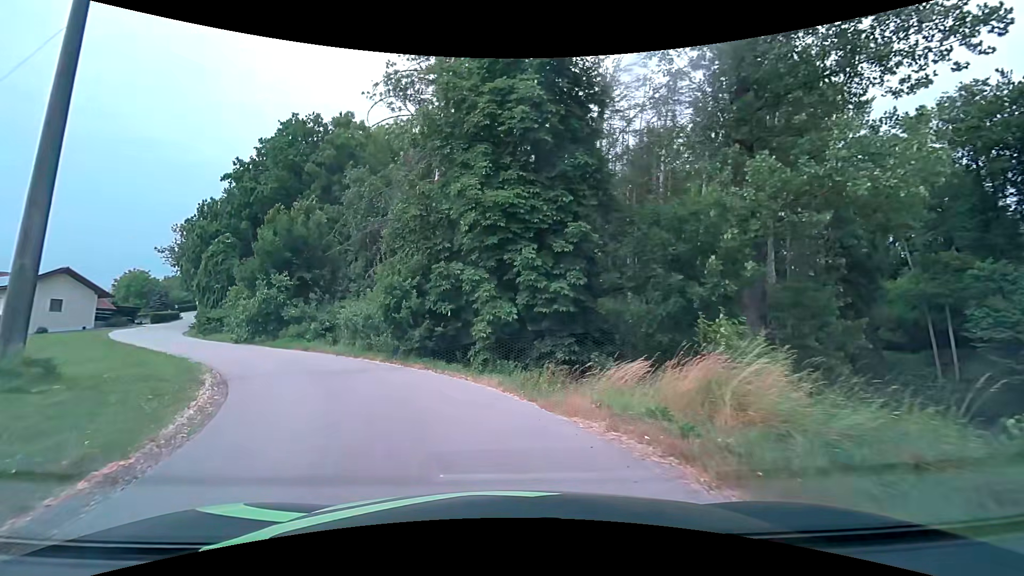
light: Day
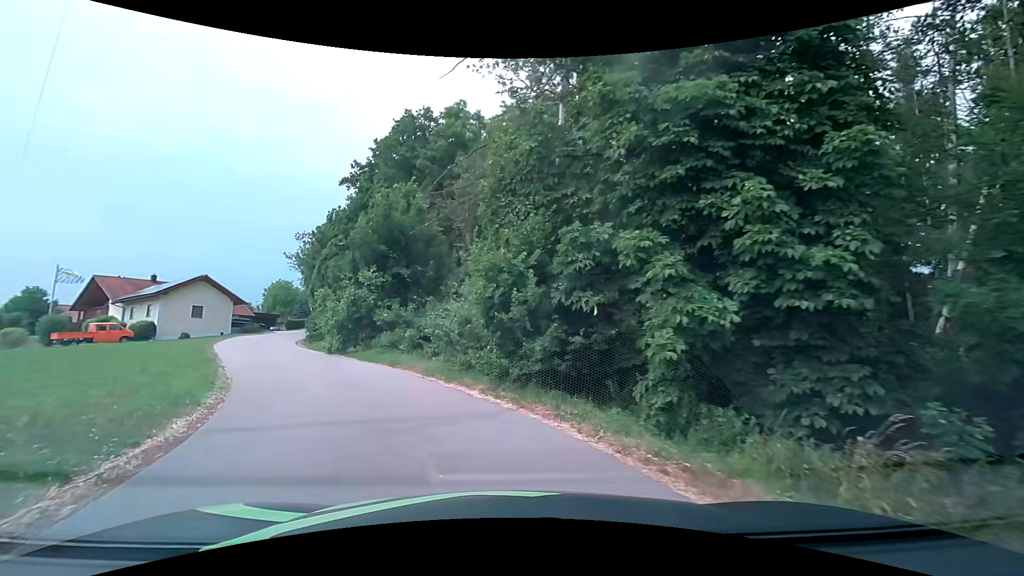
(-0.9, +7.1) m; -14°
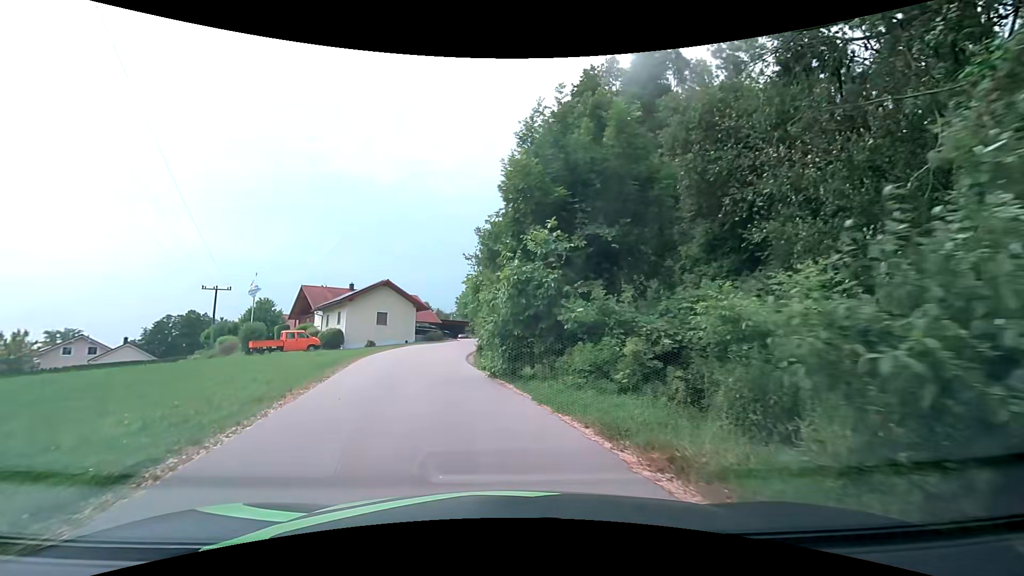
(-2.1, +10.6) m; -20°
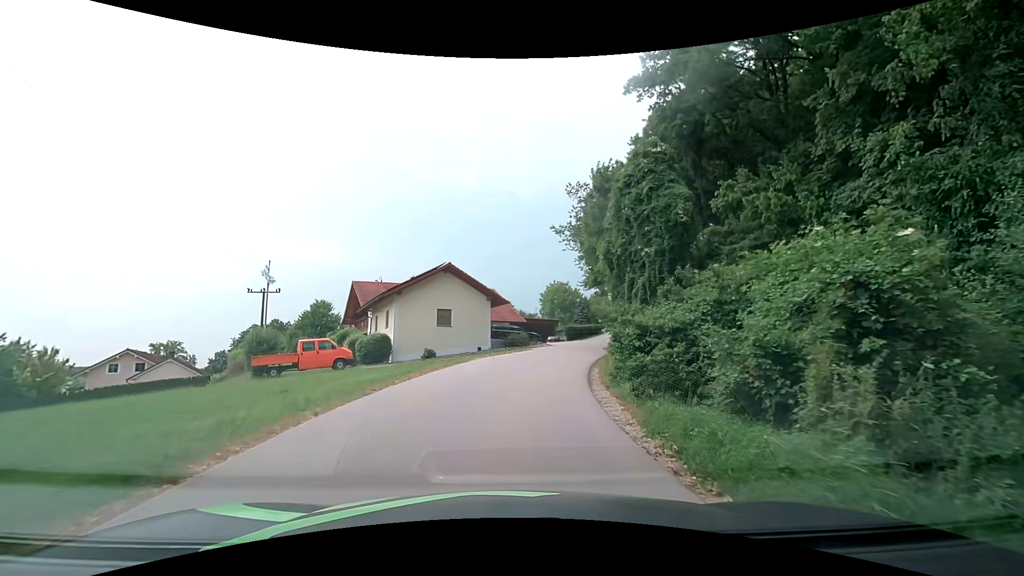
(-2.2, +15.2) m; -12°
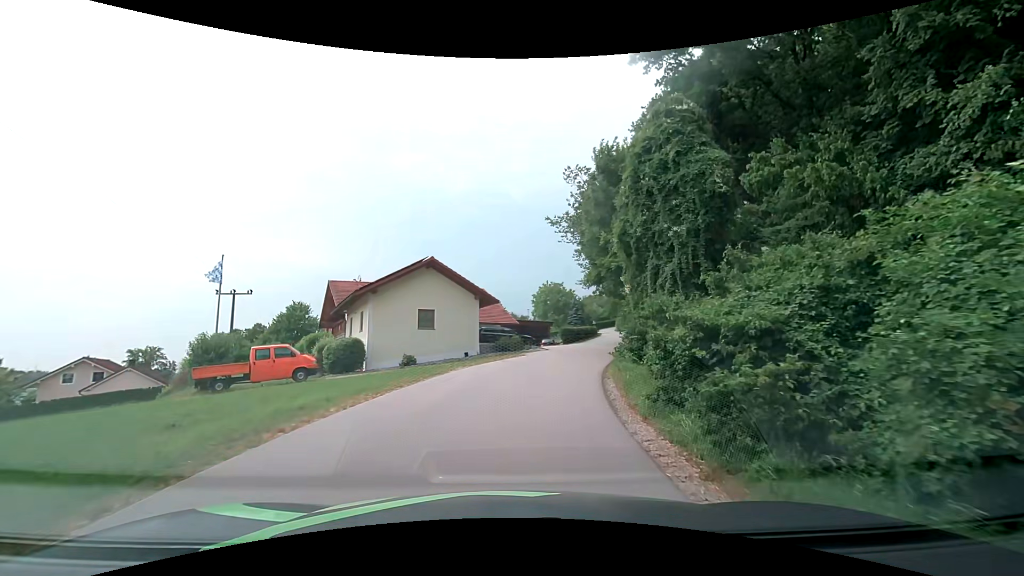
(+0.1, +4.0) m; +2°
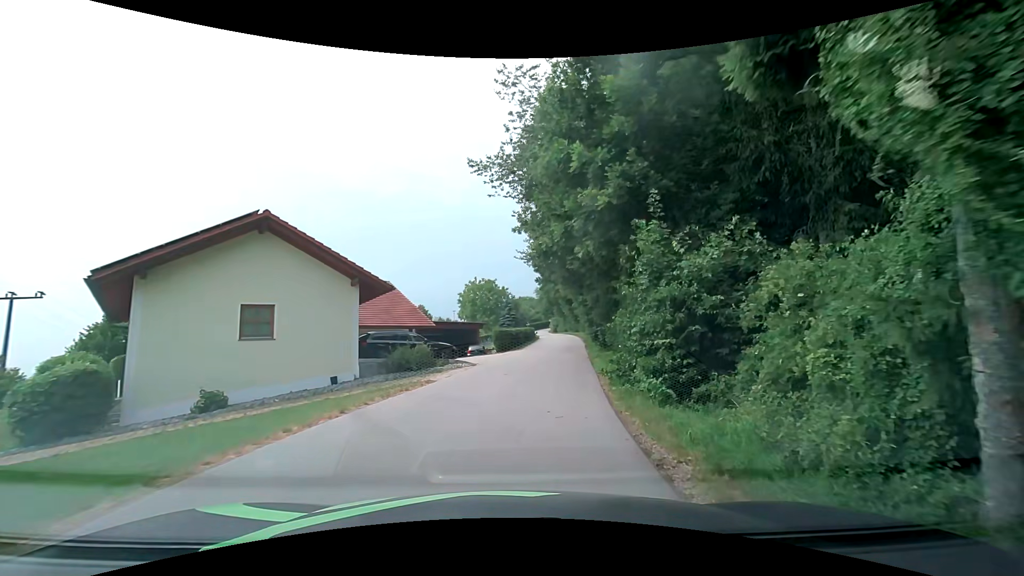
(+0.8, +12.7) m; +8°
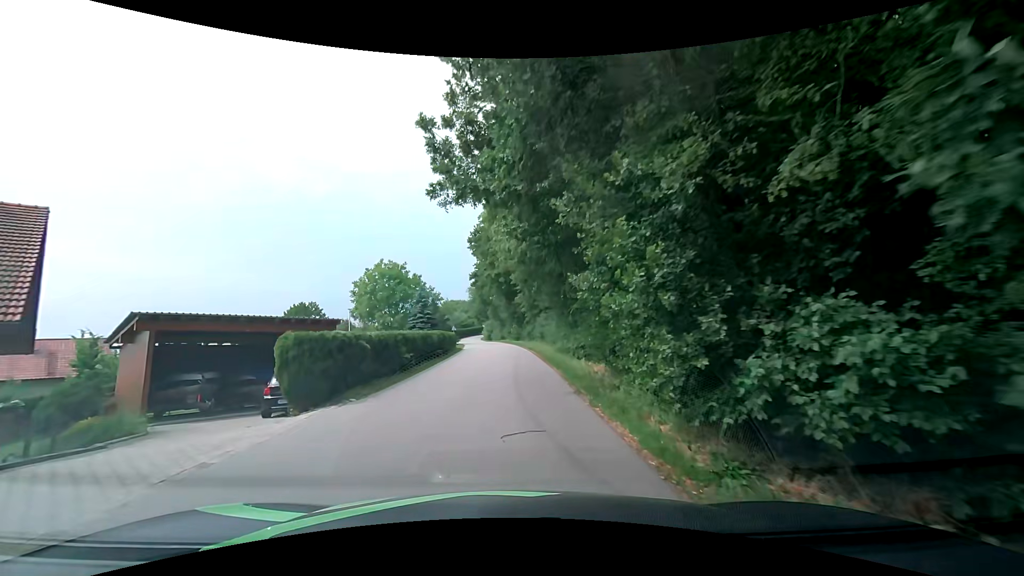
(+1.9, +23.1) m; +8°
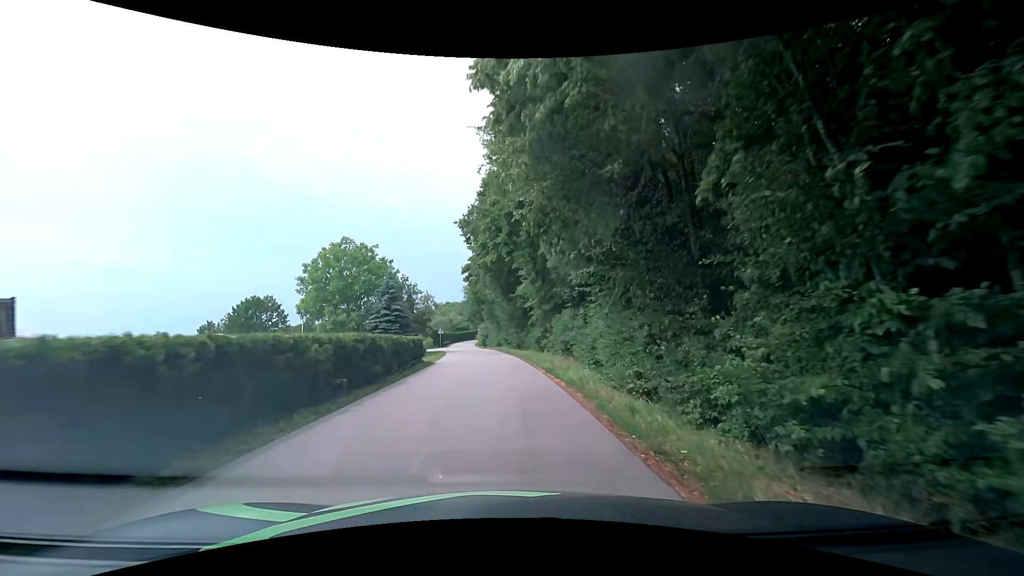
(-0.1, +14.5) m; -1°
(0, +10) (0, +20) (0, +30) (-1, +40) (-2, +50) (-3, +60) (-4, +70) (-5, +80) (-6, +90) (-7, +100) m
